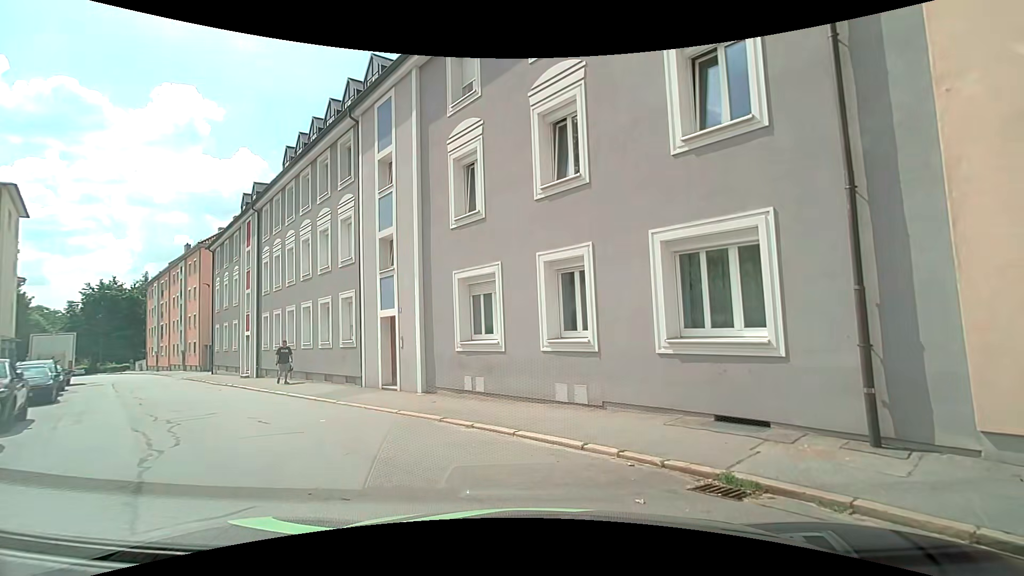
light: Day
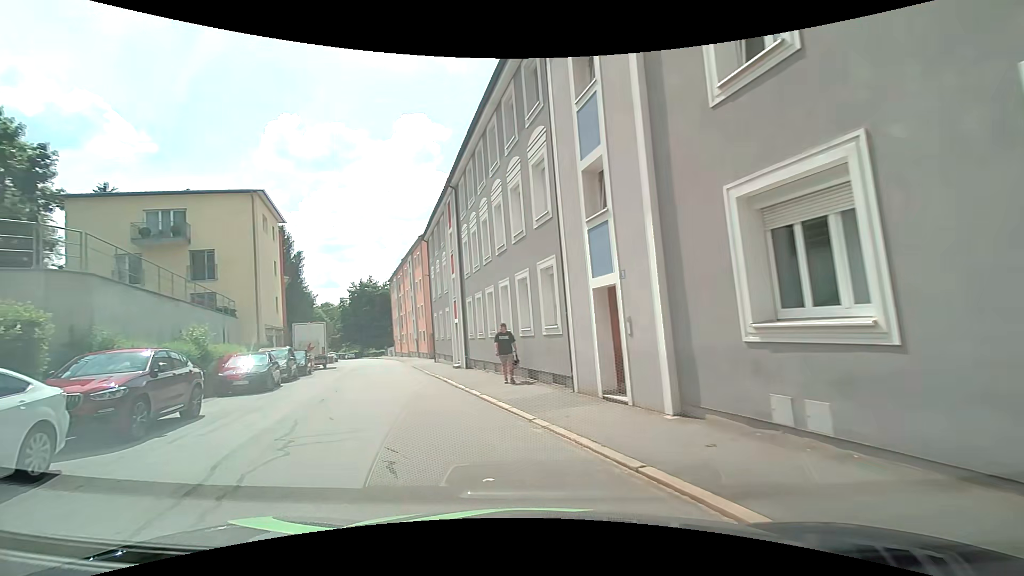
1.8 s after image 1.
(-0.6, +6.0) m; -18°
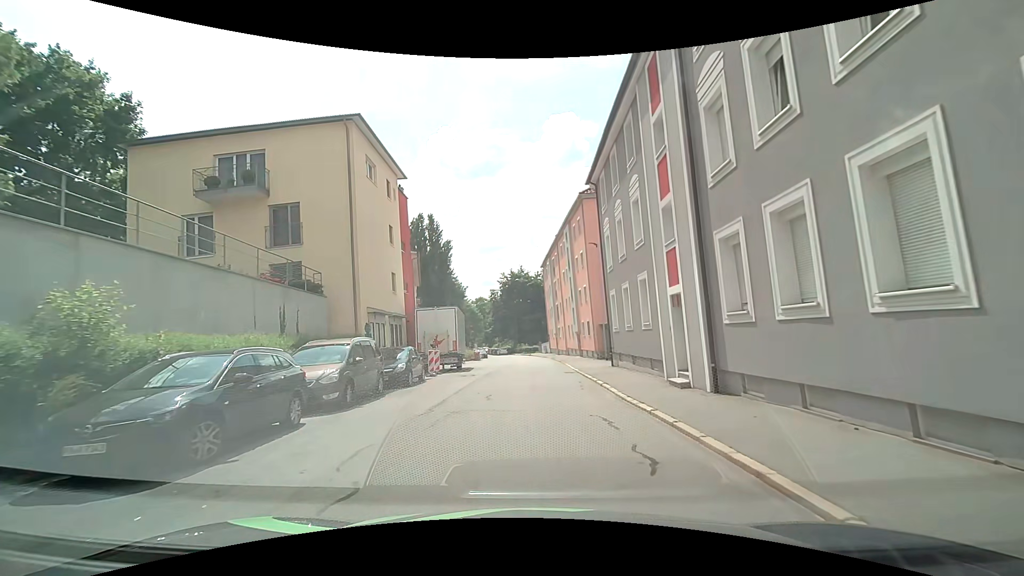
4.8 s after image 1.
(-3.4, +13.9) m; -16°
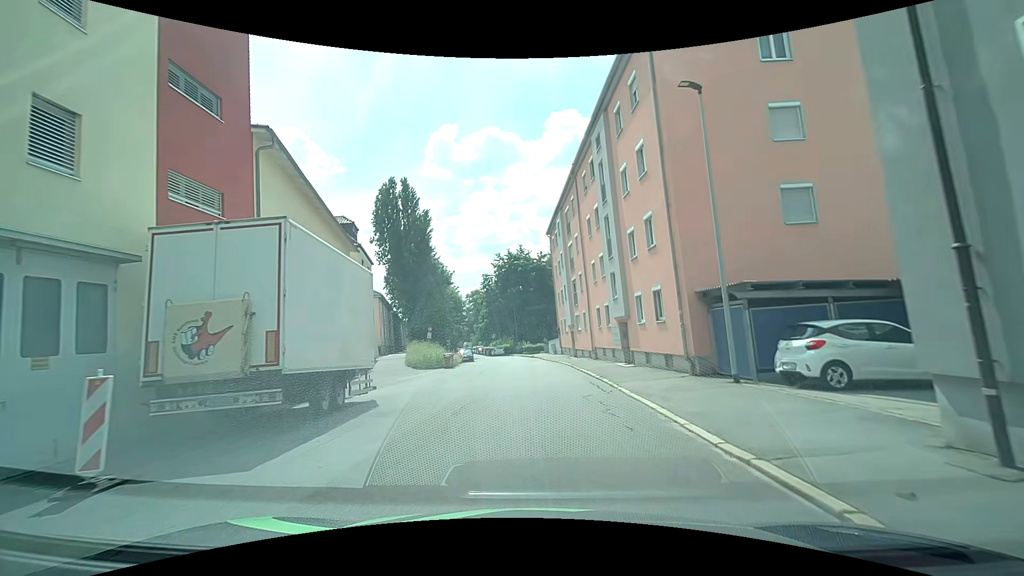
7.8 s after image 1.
(-0.5, +21.6) m; -1°
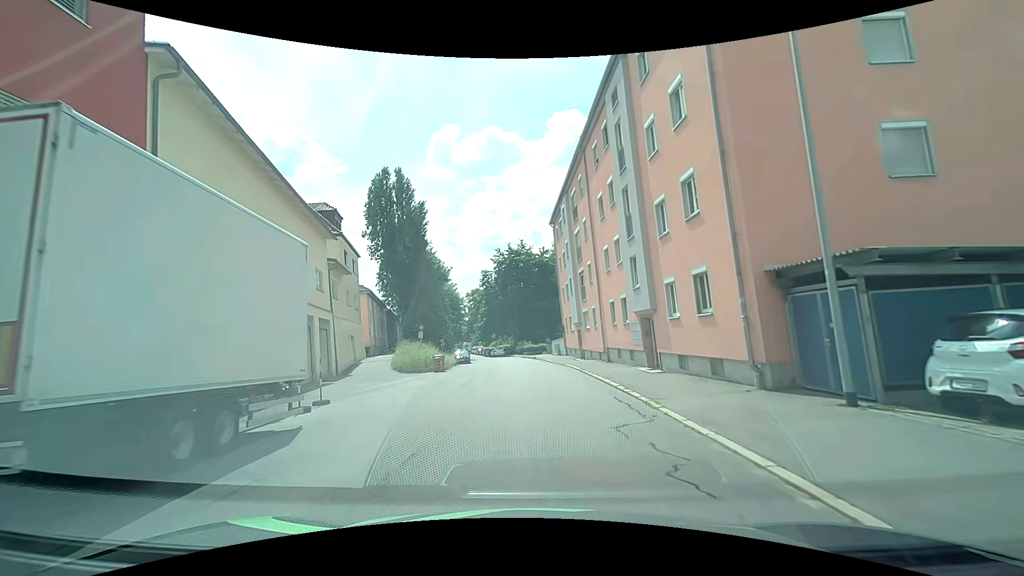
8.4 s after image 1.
(0.0, +4.6) m; +1°
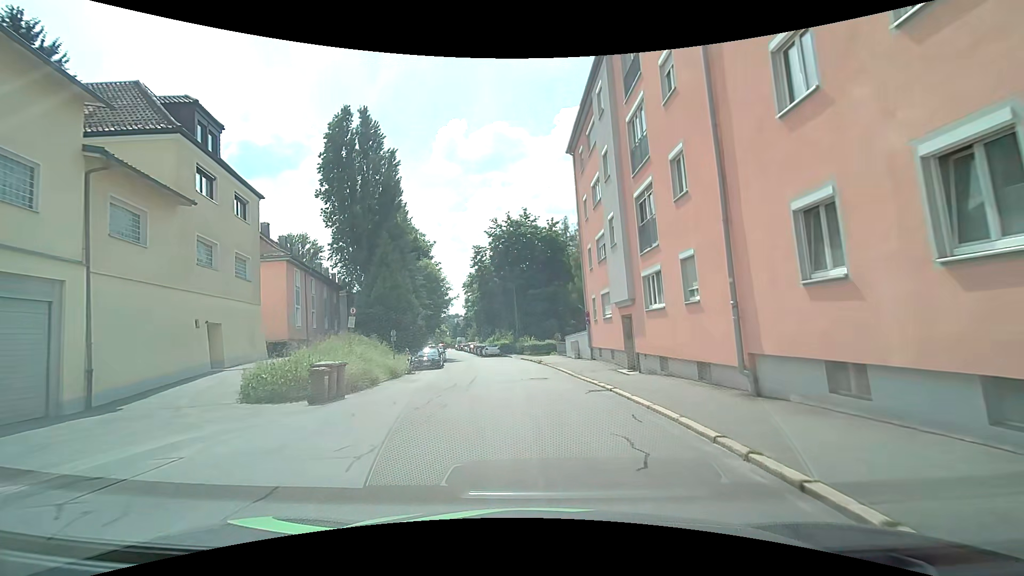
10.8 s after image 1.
(-0.4, +18.0) m; -2°
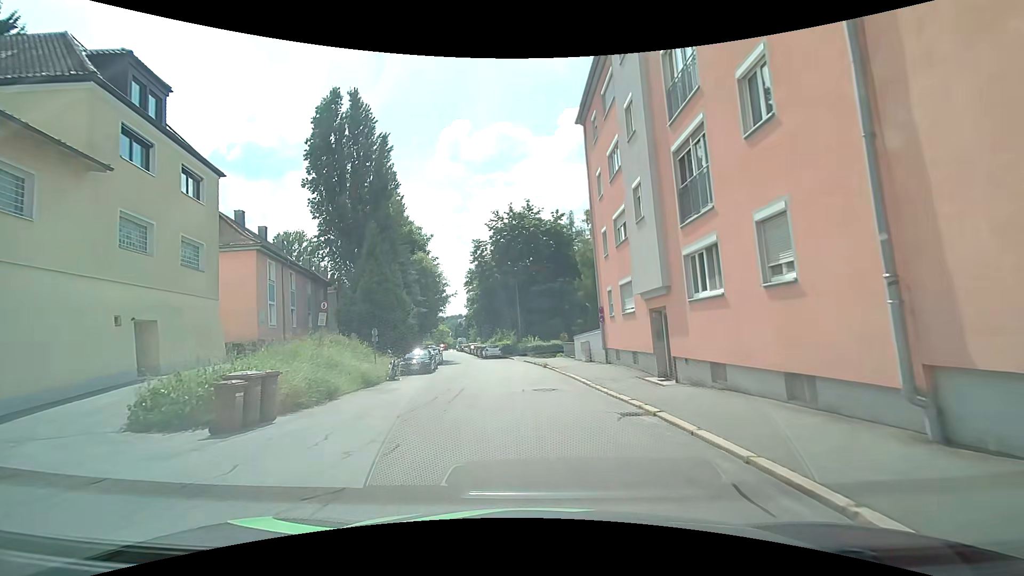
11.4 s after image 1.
(0.0, +4.3) m; 0°
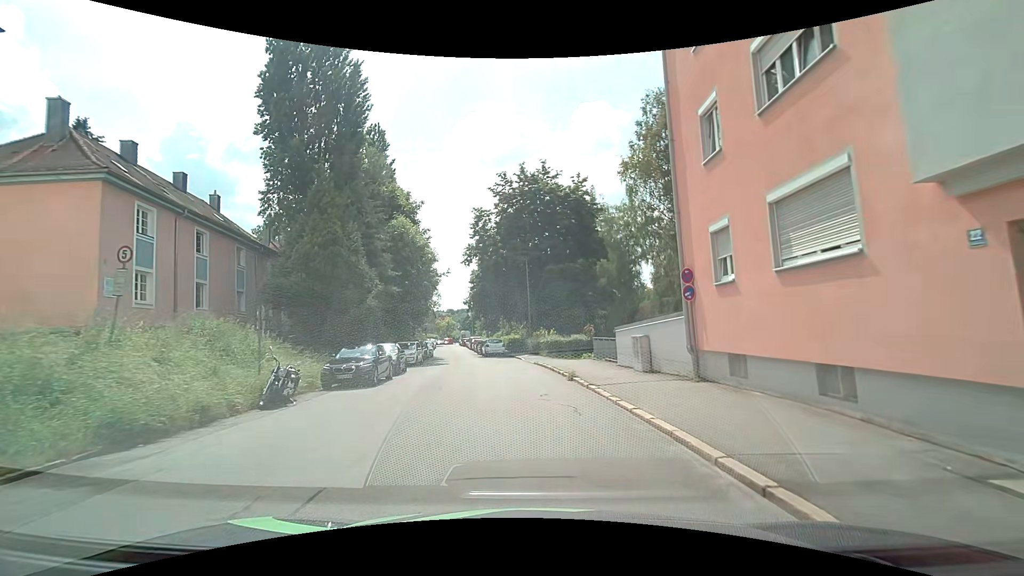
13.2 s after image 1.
(-0.4, +11.9) m; -2°
(0, +10) (-1, +20) (-3, +30) (-5, +40) (-7, +49) (-8, +59) (-10, +69) (-12, +79) (-14, +89) (-15, +99) m
